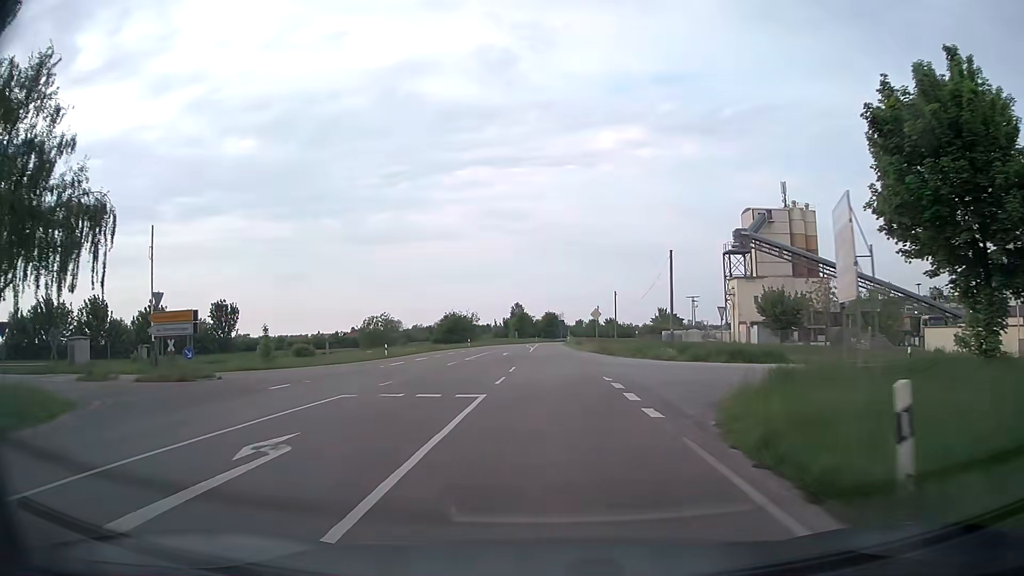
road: secondary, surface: asphalt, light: Day
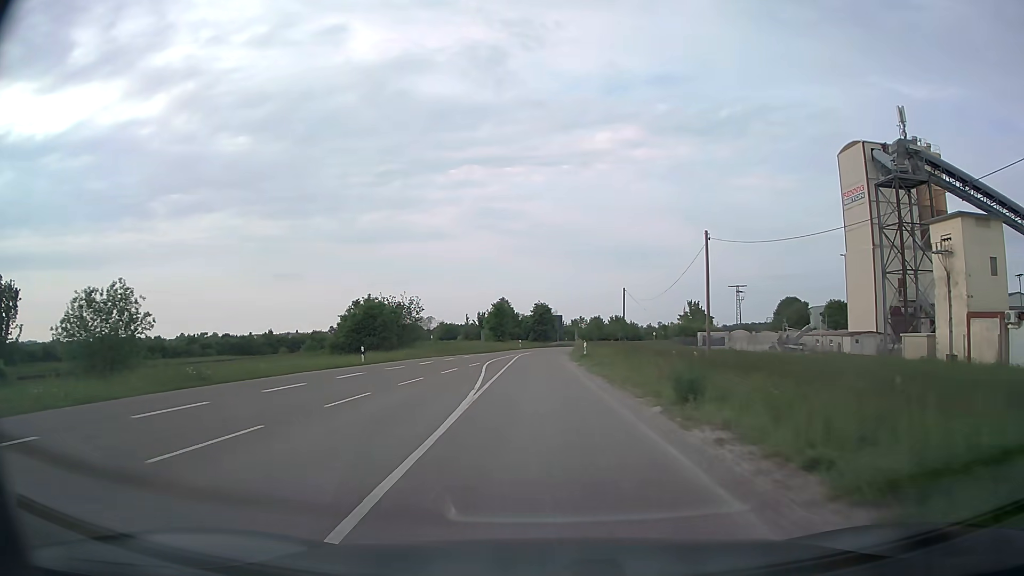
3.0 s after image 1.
(+0.3, +46.5) m; +1°
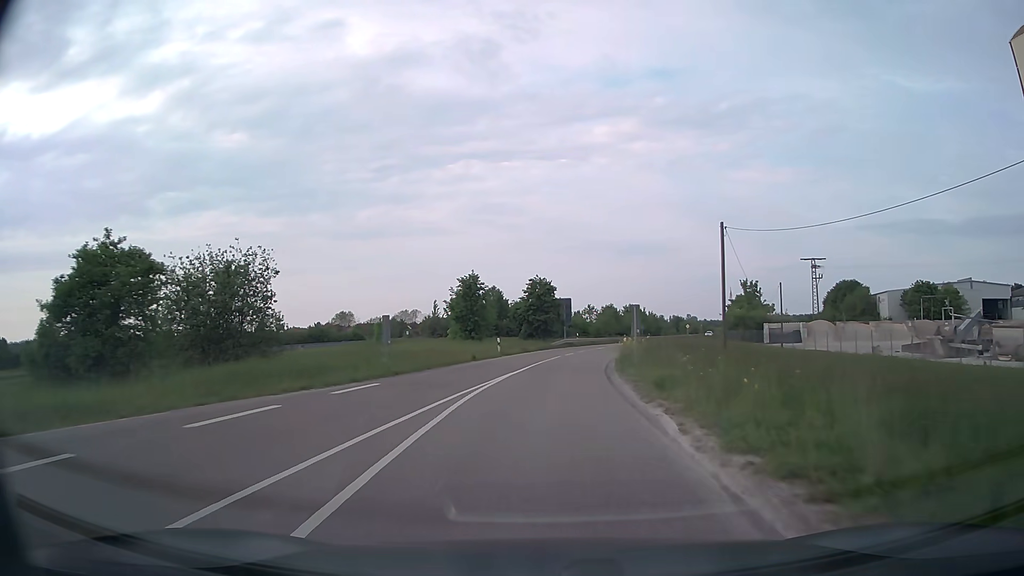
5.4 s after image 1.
(-0.2, +37.0) m; 0°
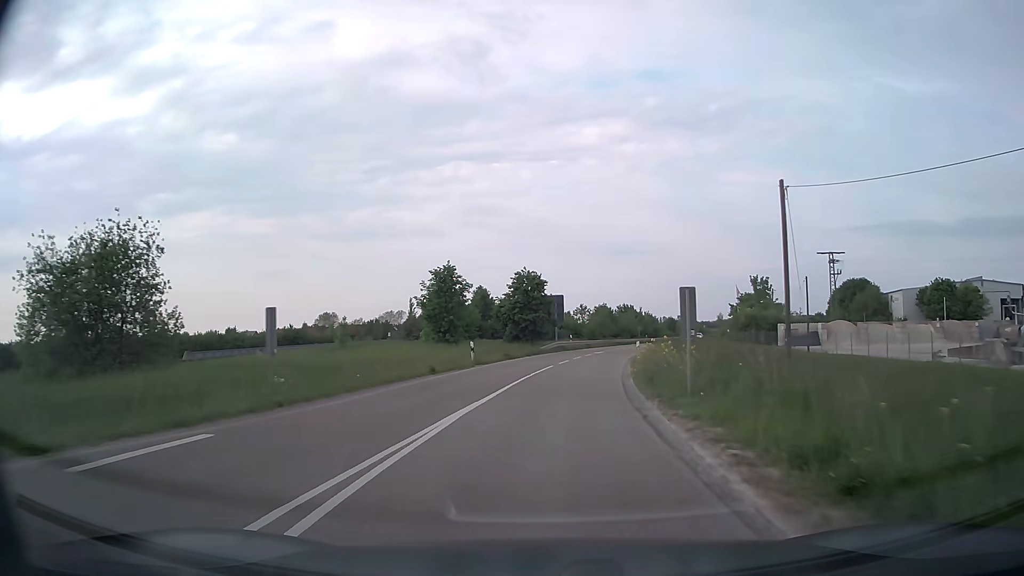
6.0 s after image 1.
(0.0, +9.2) m; +1°
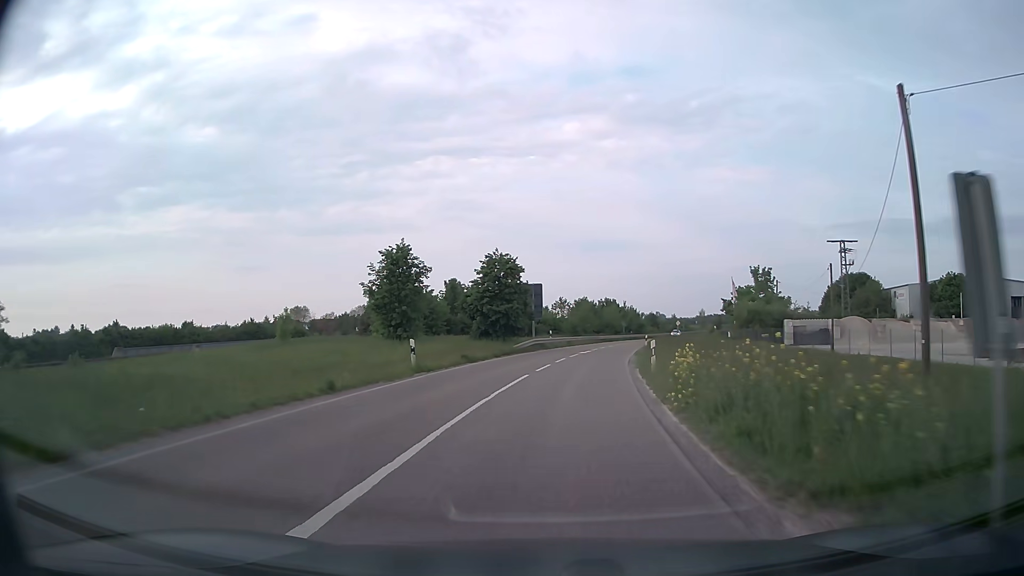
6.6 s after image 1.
(+0.1, +9.2) m; +2°
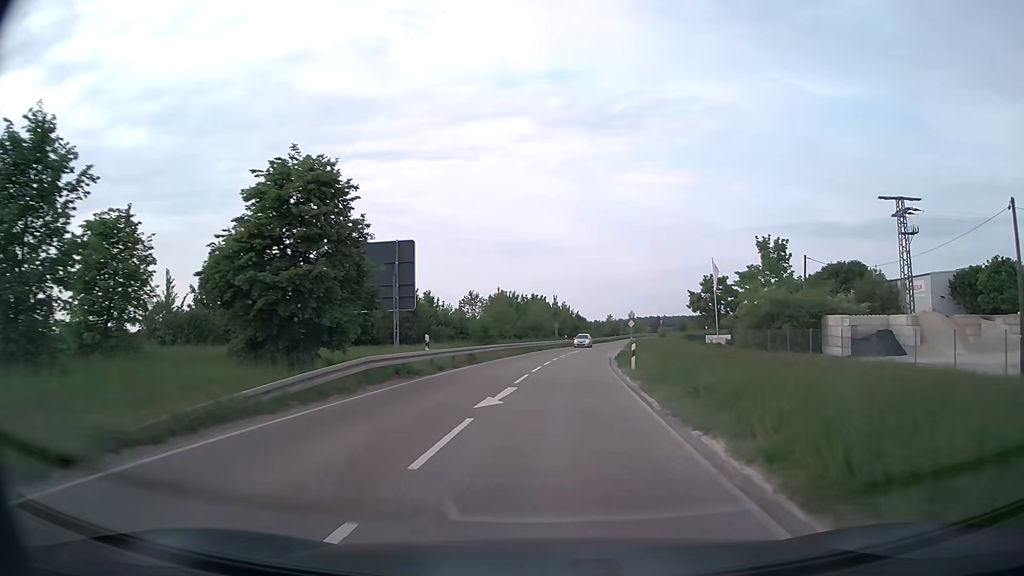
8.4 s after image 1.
(+1.7, +27.5) m; +7°
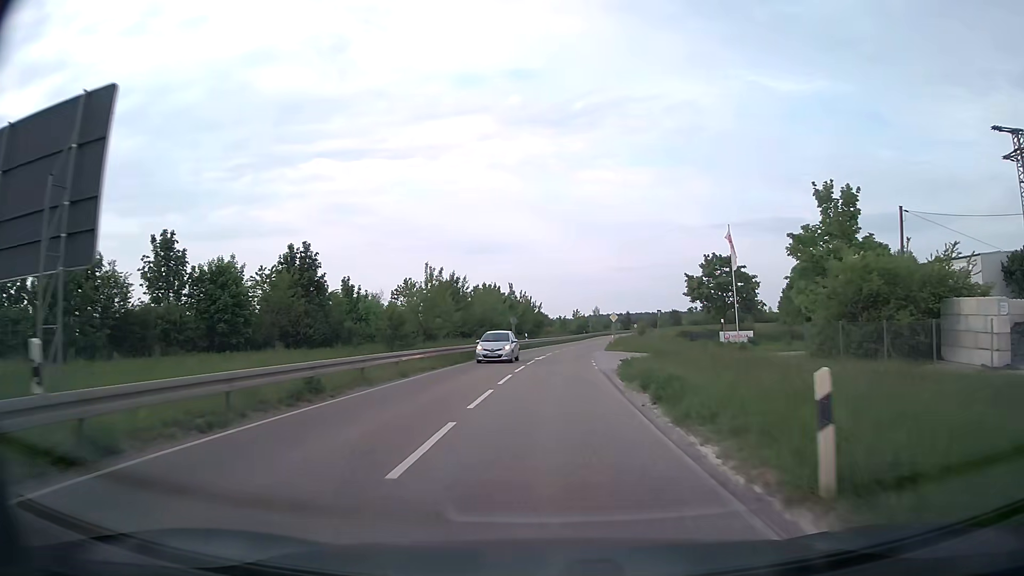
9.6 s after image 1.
(+0.6, +18.6) m; +4°
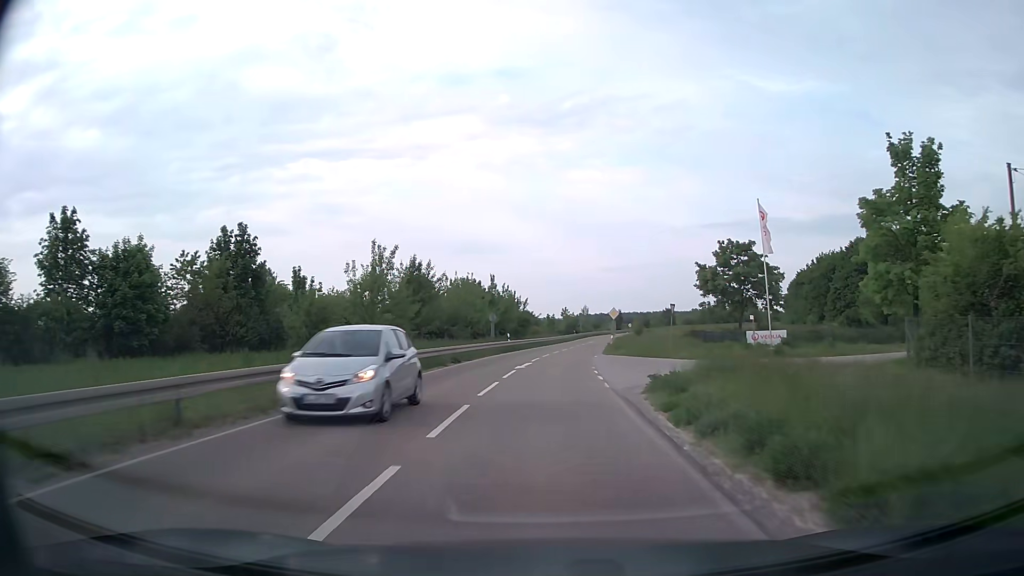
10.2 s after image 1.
(+0.1, +9.4) m; +1°
(0, +10) (0, +20) (+1, +30) (+2, +40) (+2, +50) (+4, +60) (+5, +70) (+7, +80) (+8, +90) (+10, +99) m
